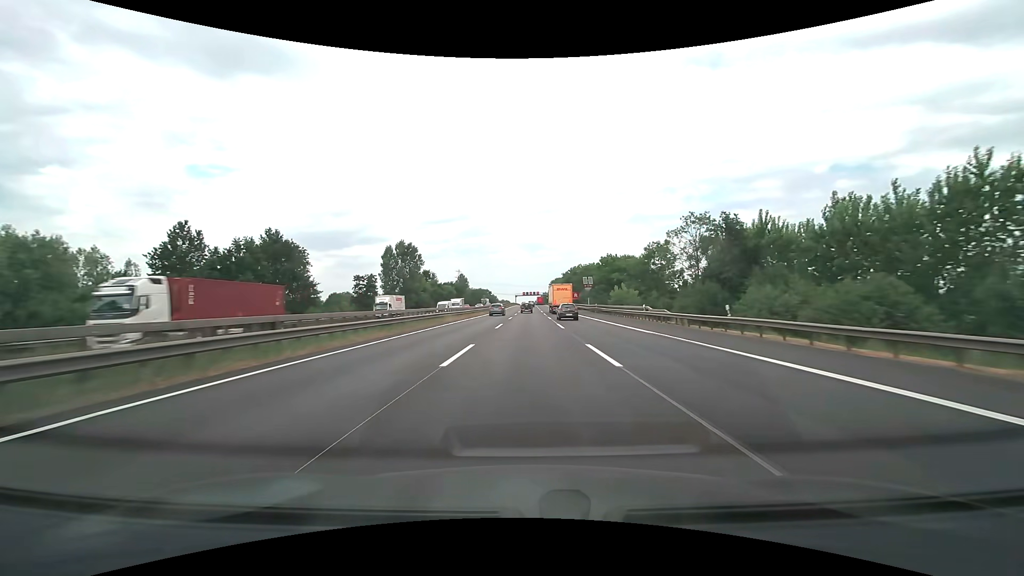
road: motorway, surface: asphalt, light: Day
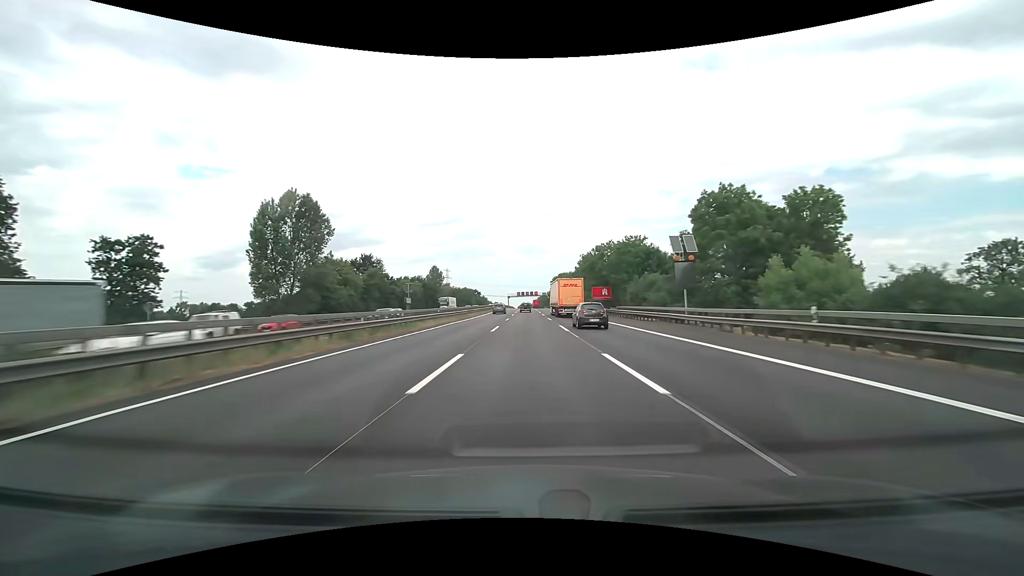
(+0.3, +57.4) m; 0°
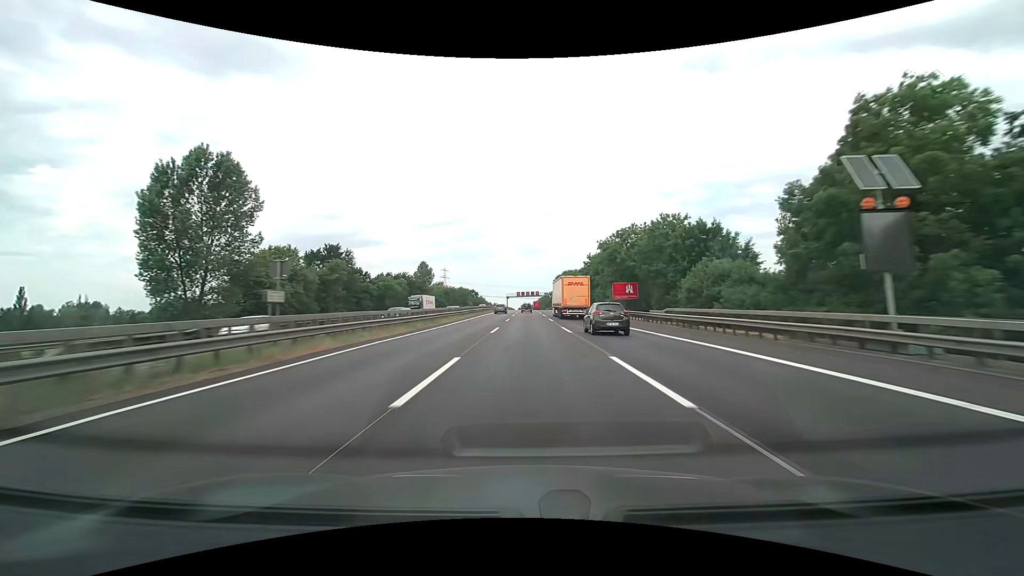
(0.0, +19.1) m; 0°
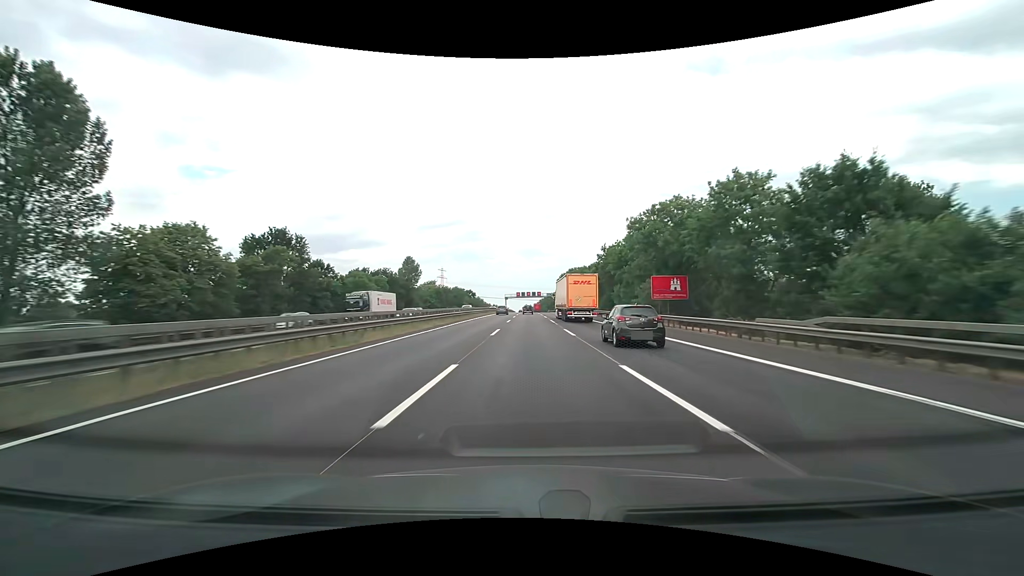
(0.0, +19.0) m; 0°
